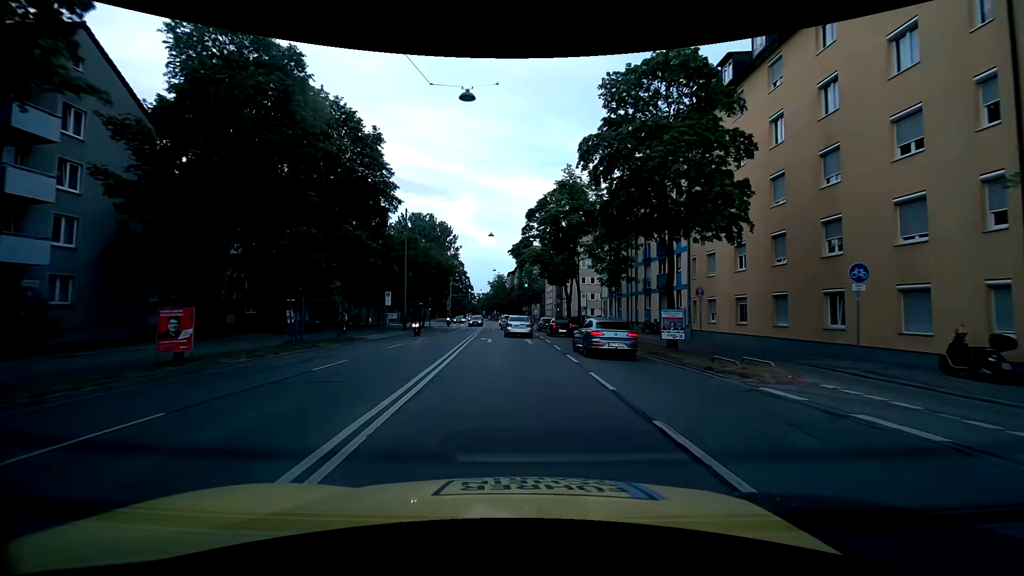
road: primary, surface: asphalt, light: Day
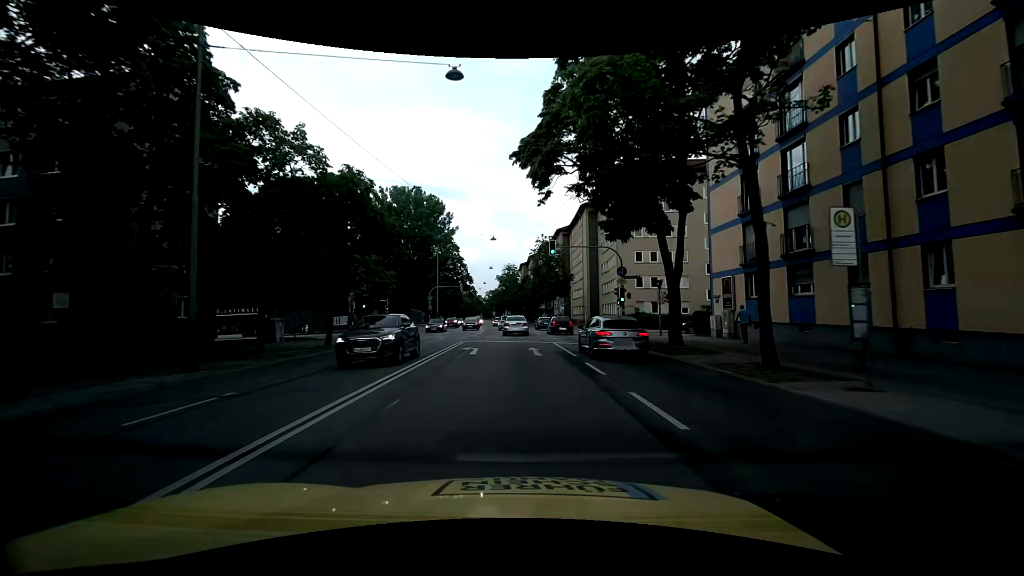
(-0.3, +33.0) m; -1°
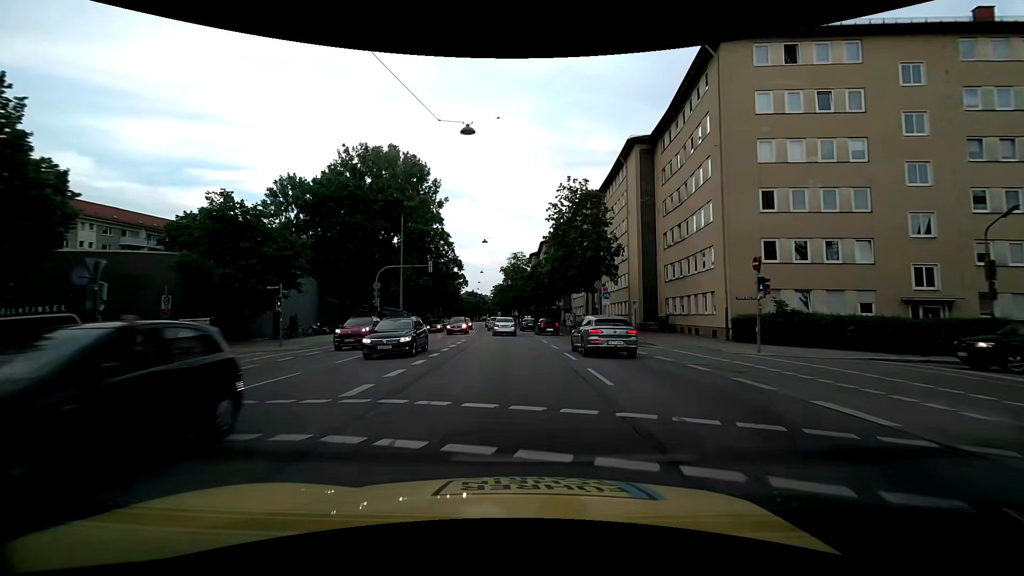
(-0.2, +27.6) m; -1°
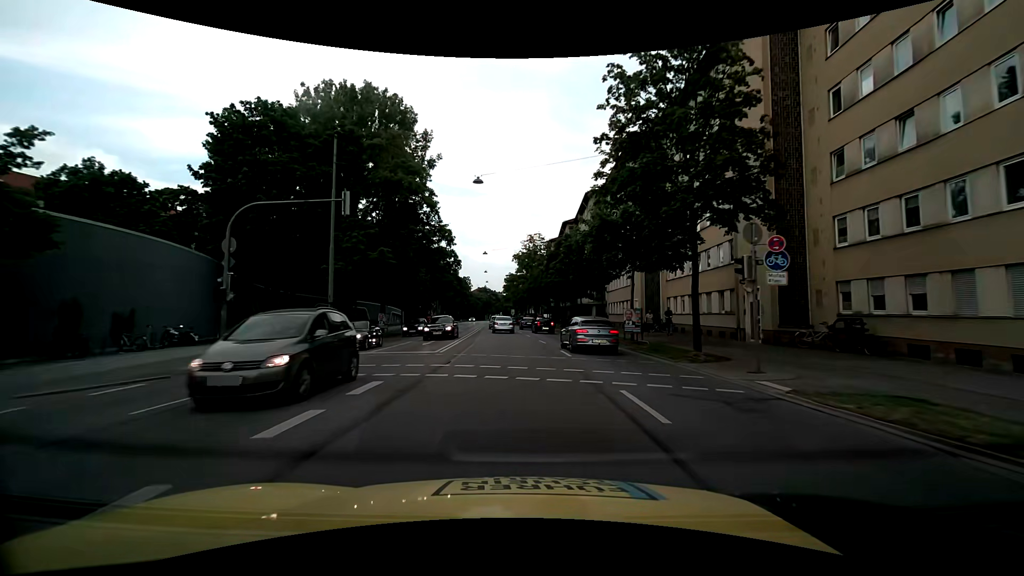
(-0.3, +21.6) m; -1°
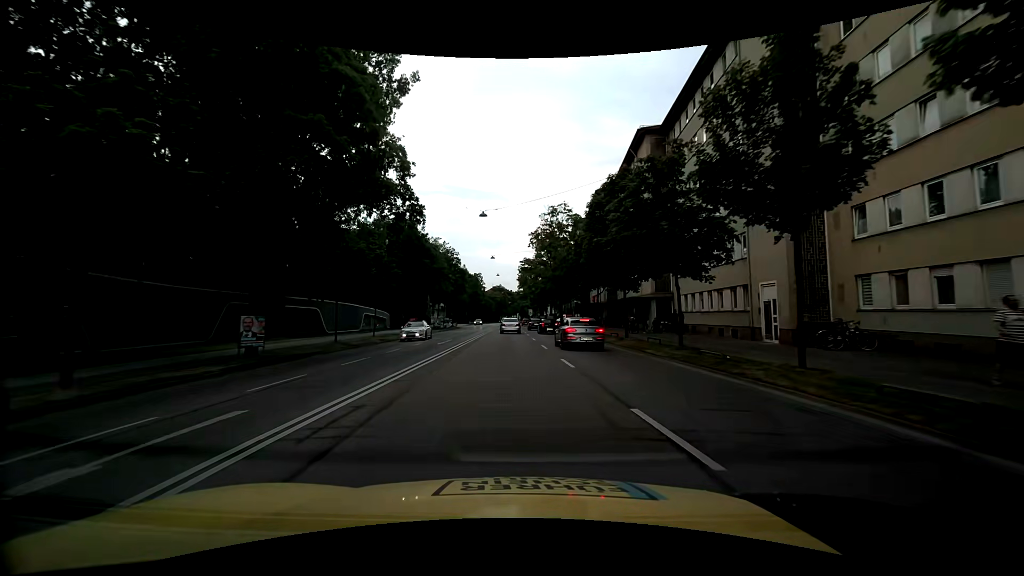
(-0.6, +22.2) m; -2°
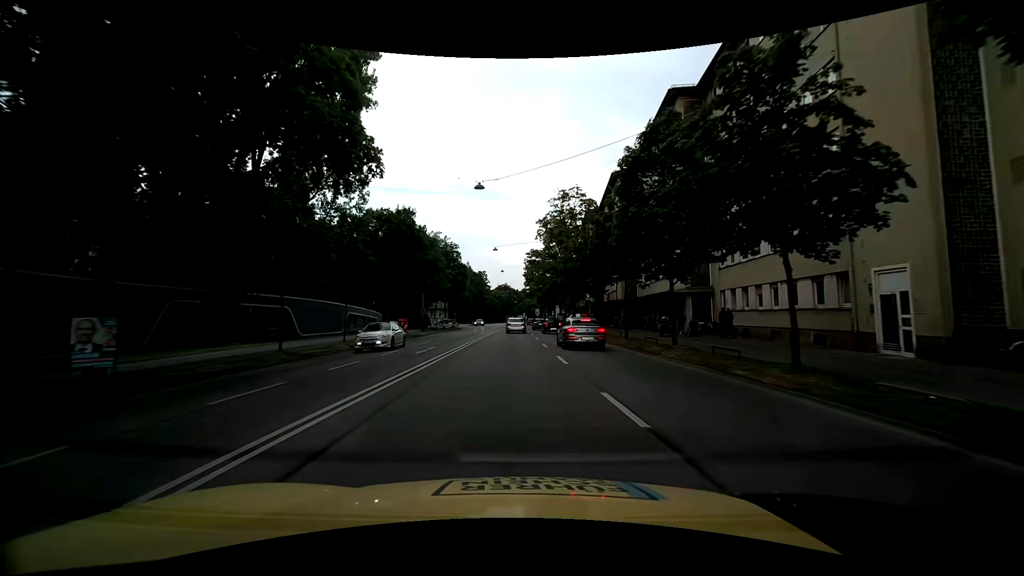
(-0.1, +7.5) m; -1°
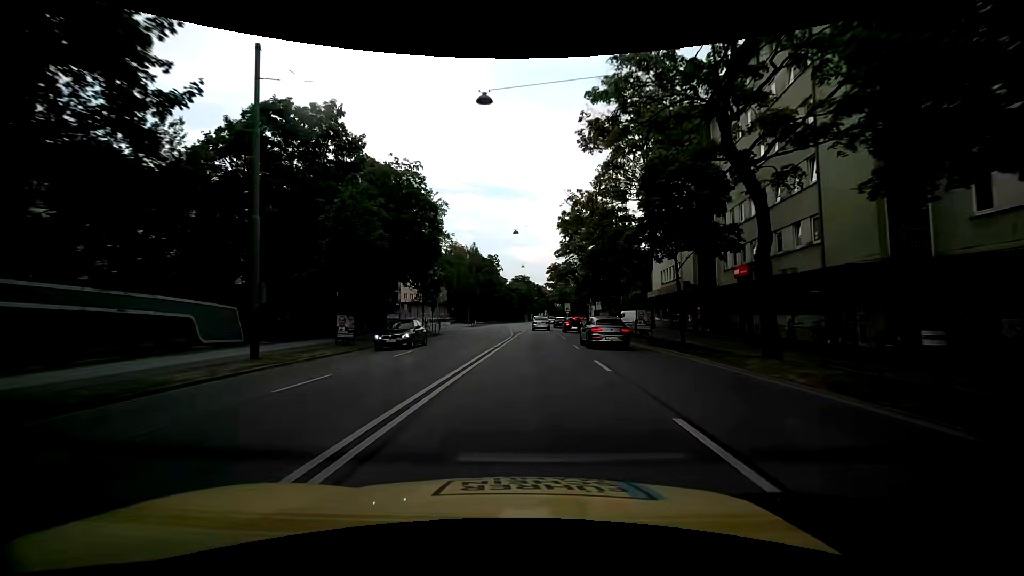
(-0.6, +38.2) m; -1°
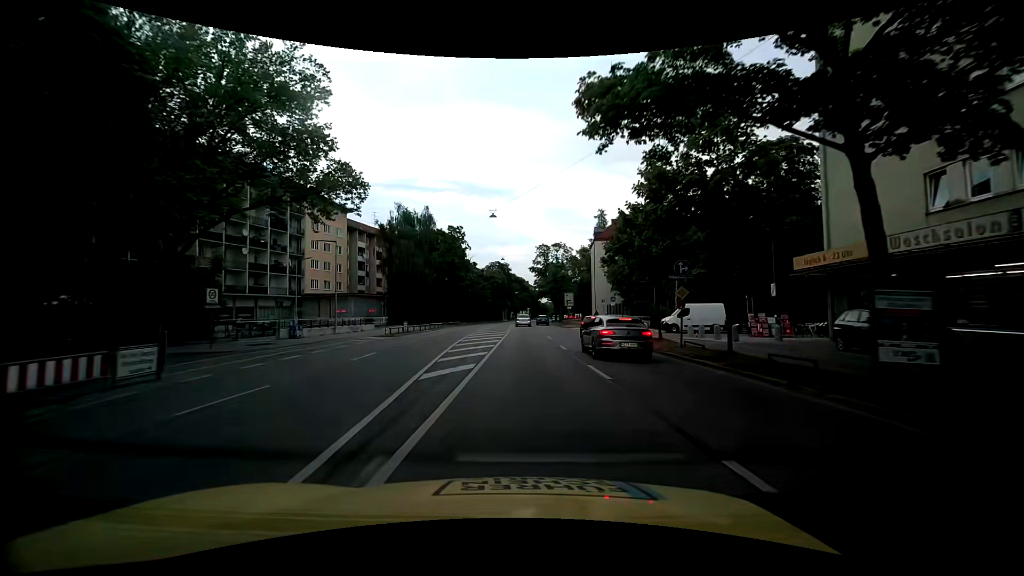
(+0.3, +38.0) m; +2°
(0, +10) (0, +20) (0, +30) (-1, +40) (-1, +50) (-1, +60) (-1, +70) (-1, +80) (-1, +90) (-1, +100) m
